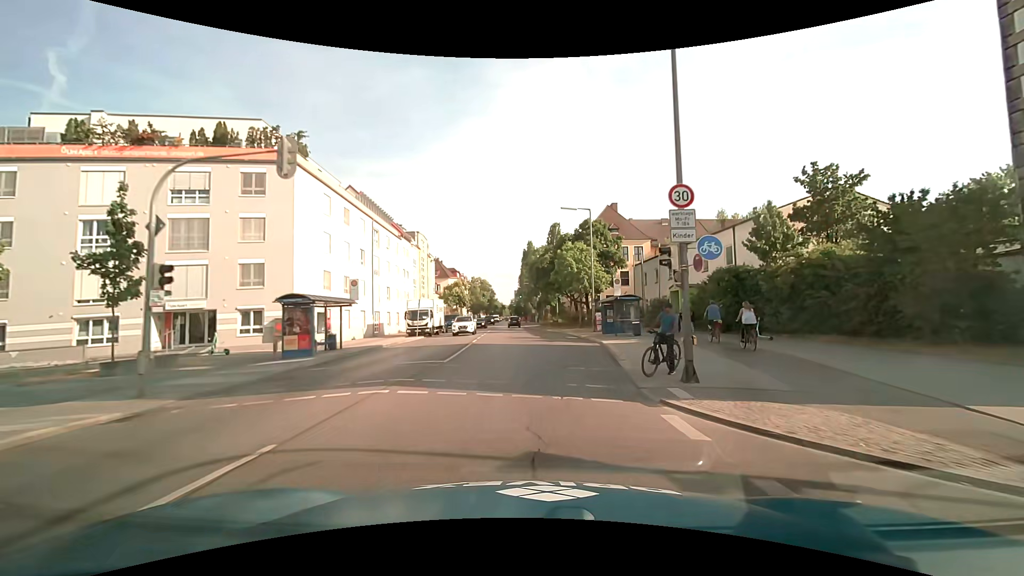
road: secondary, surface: asphalt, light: Day
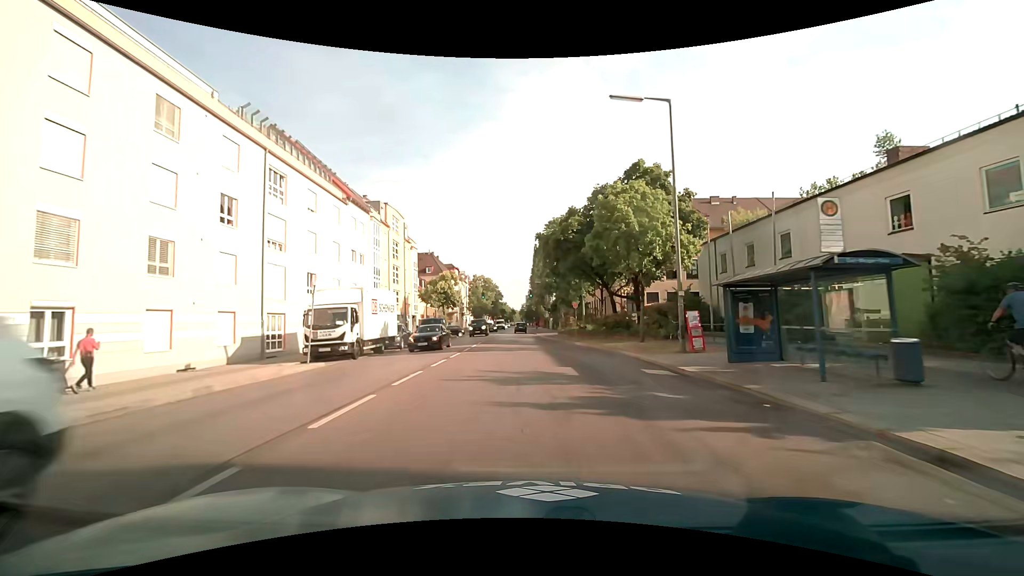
(-0.2, +21.6) m; -2°
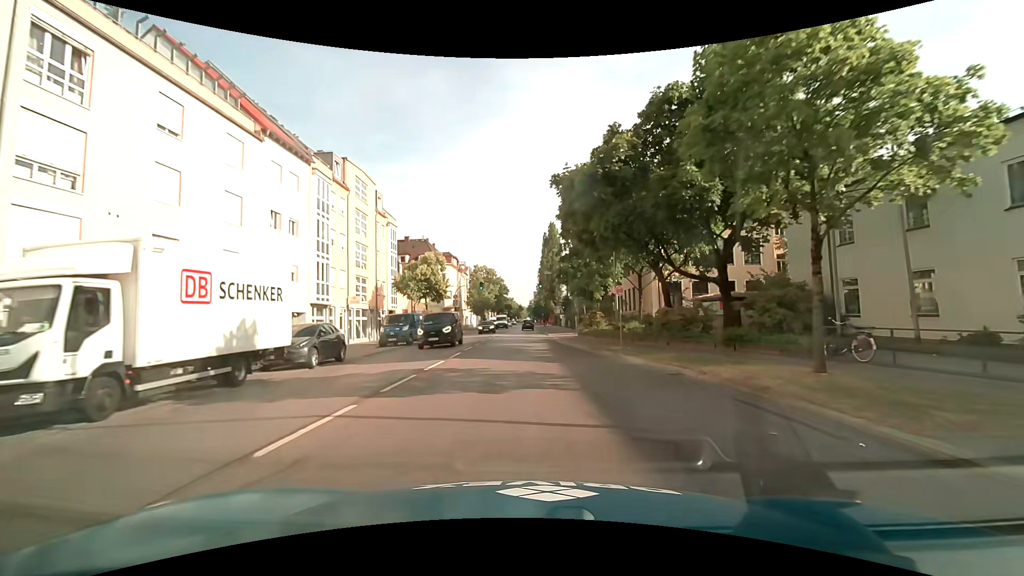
(-0.1, +14.2) m; -1°
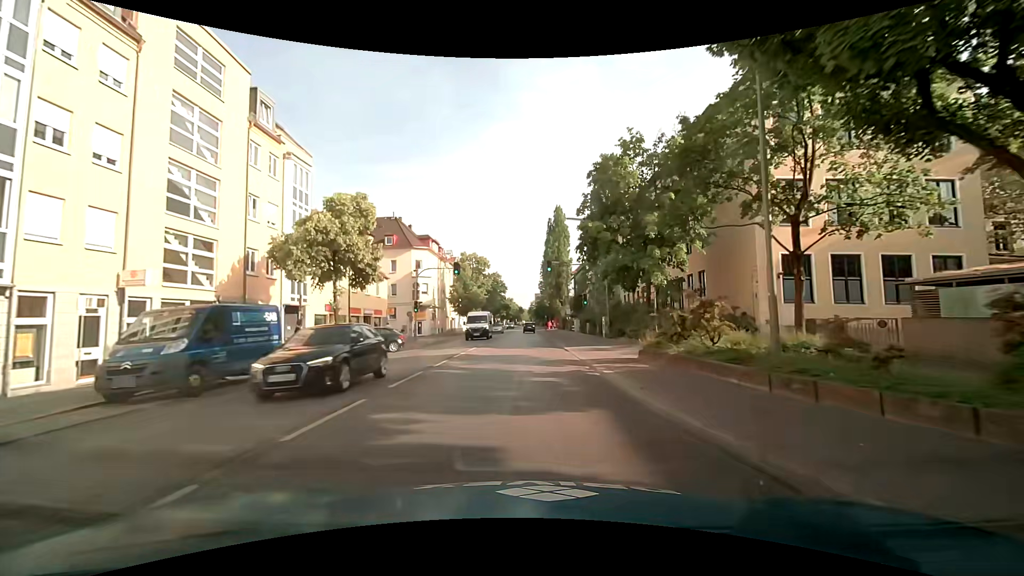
(-0.1, +21.6) m; 0°
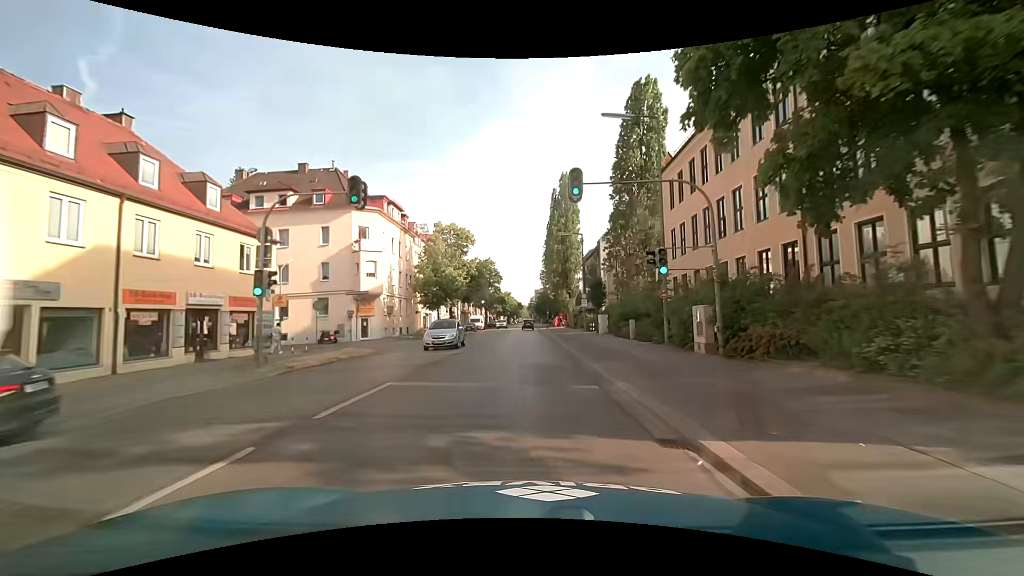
(+0.1, +22.1) m; 0°
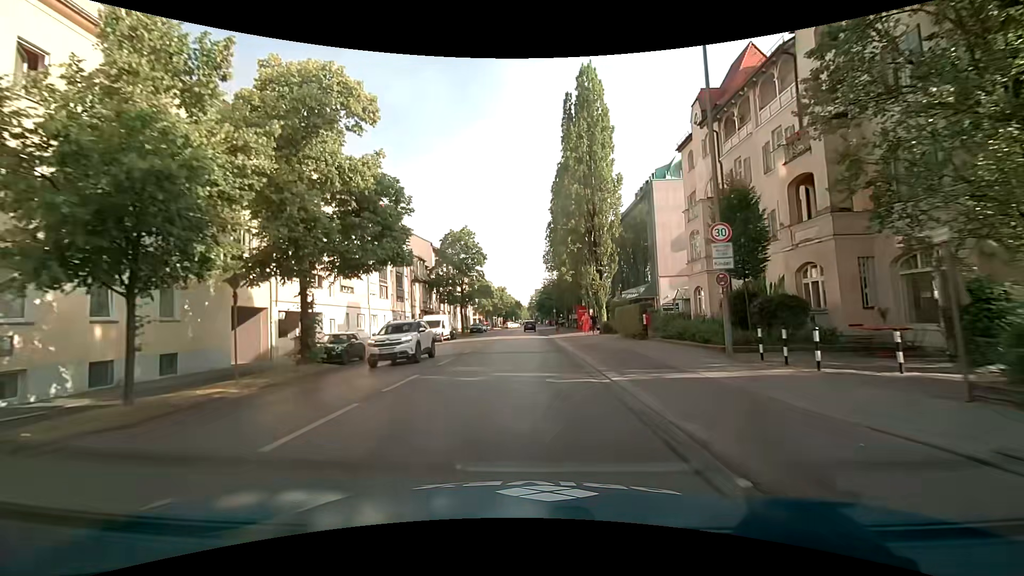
(-0.1, +37.4) m; -1°
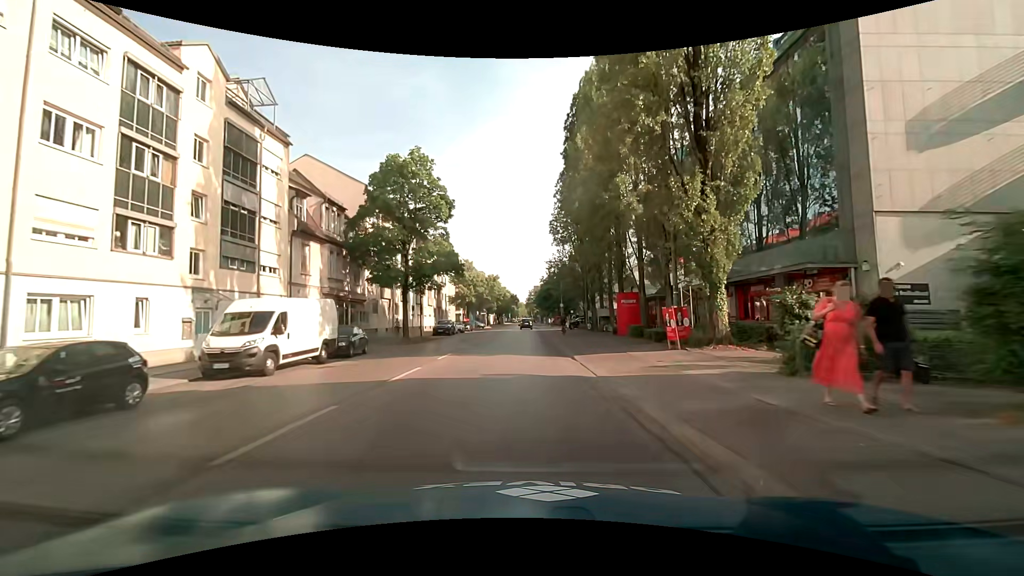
(+0.3, +29.6) m; 0°
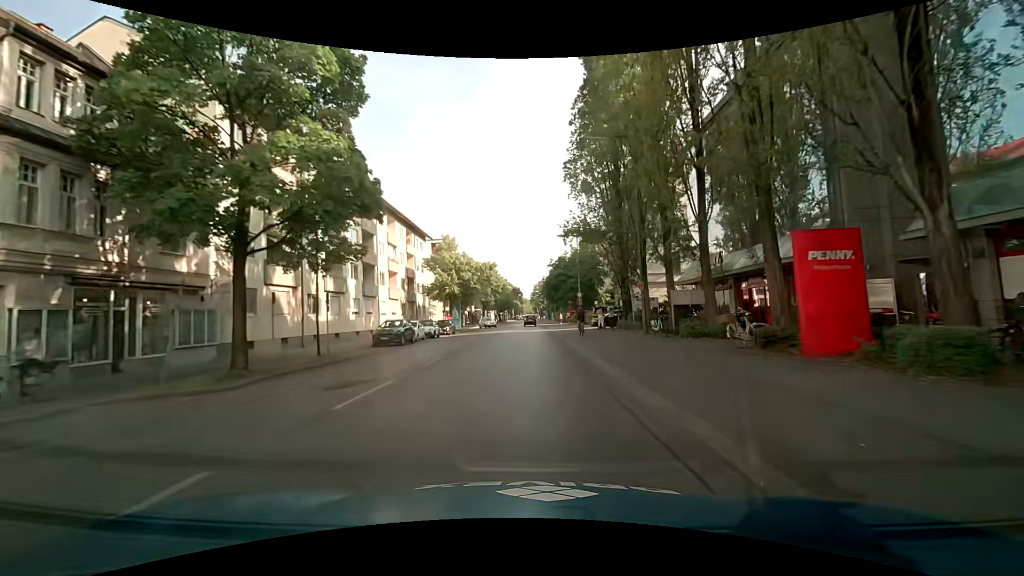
(+0.1, +21.6) m; 0°
